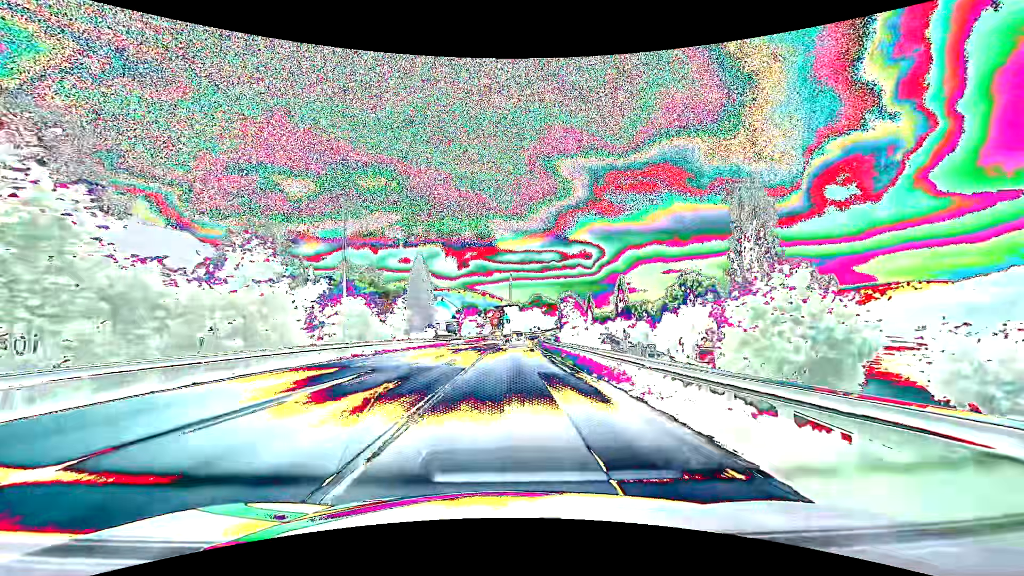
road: primary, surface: asphalt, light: Day
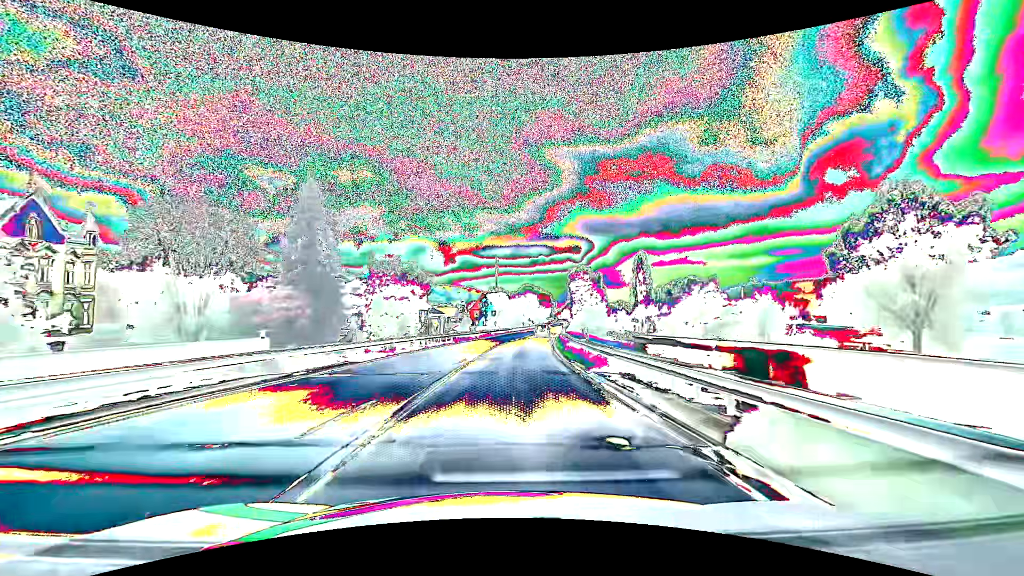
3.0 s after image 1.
(+0.6, +49.1) m; +1°
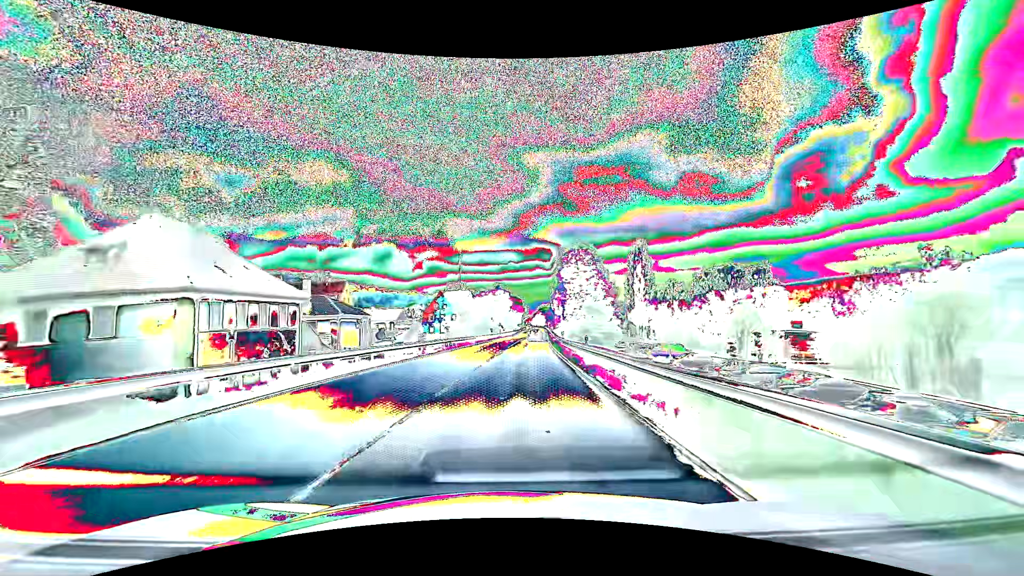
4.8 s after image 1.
(+1.0, +33.2) m; +4°
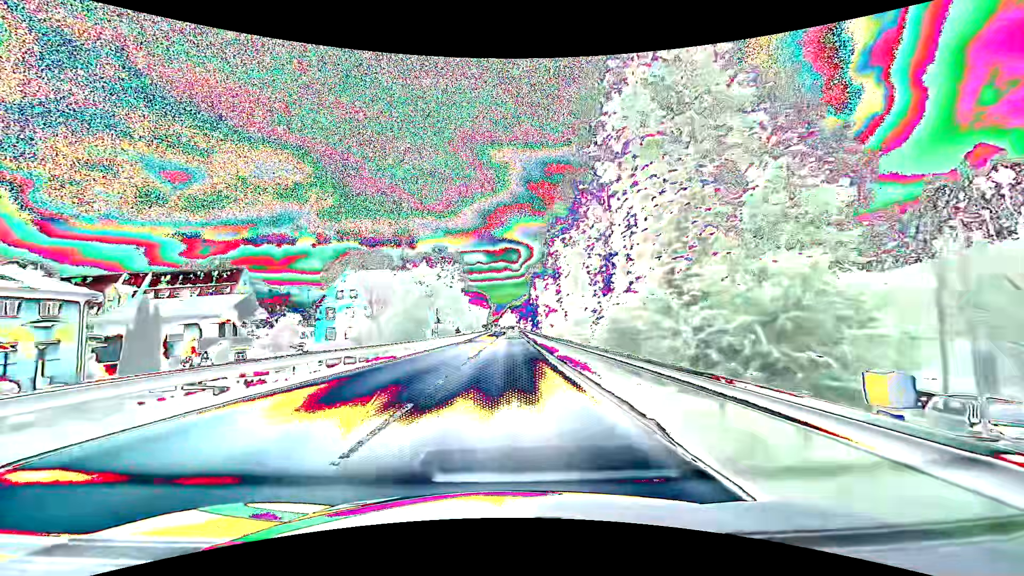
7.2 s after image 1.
(+2.0, +47.9) m; +4°
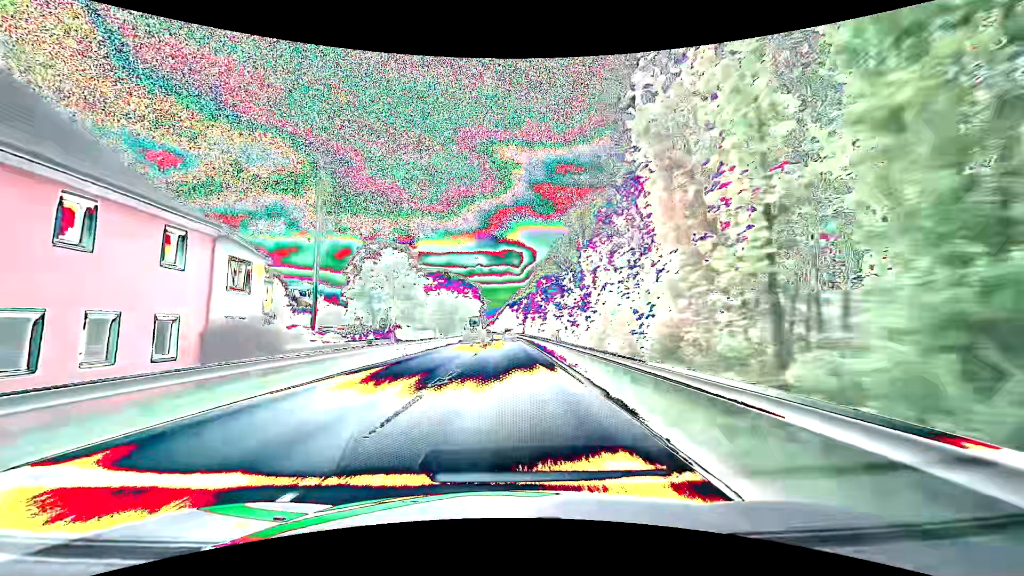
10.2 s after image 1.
(+0.3, +65.7) m; 0°
(0, +10) (0, +20) (0, +30) (0, +40) (0, +50) (0, +60) (0, +70) (0, +80) (0, +90) (-1, +100) m
